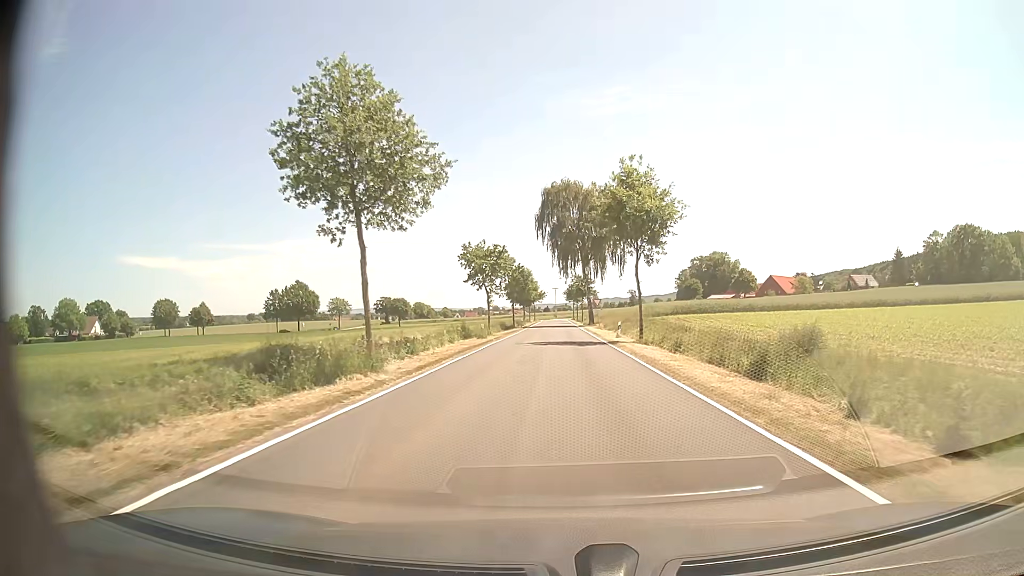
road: tertiary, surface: asphalt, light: Day
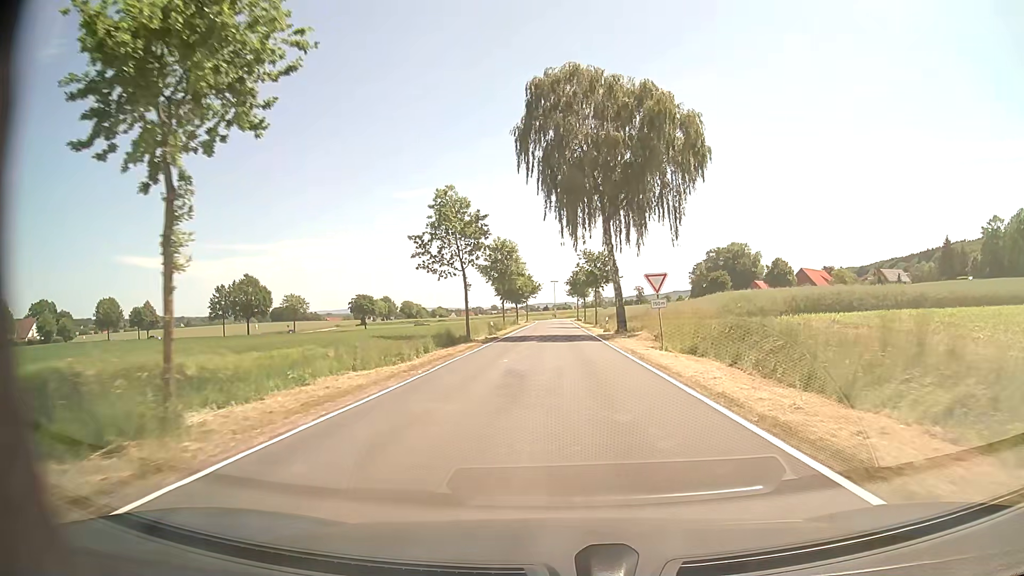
(+0.2, +38.1) m; 0°
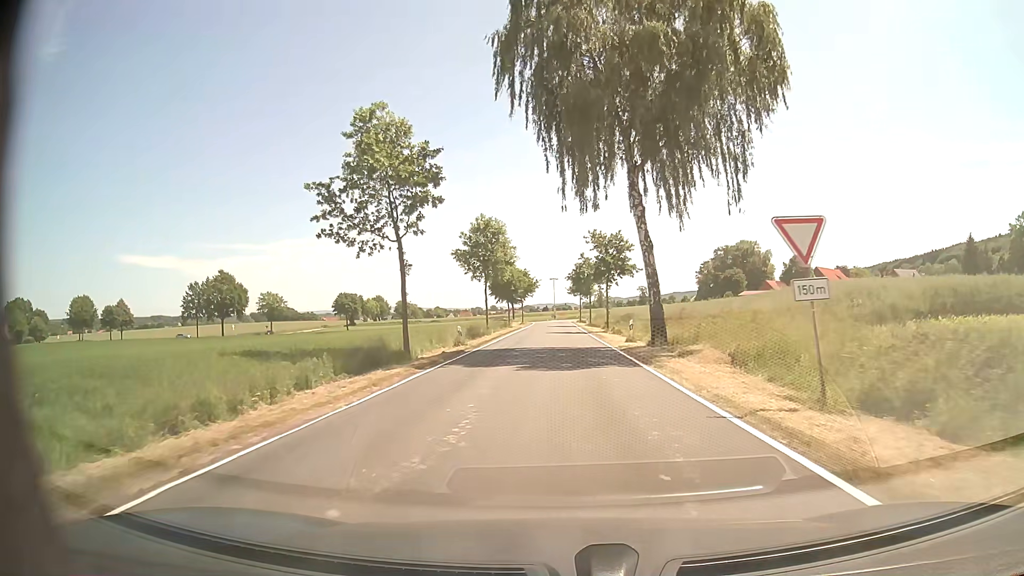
(0.0, +15.2) m; 0°
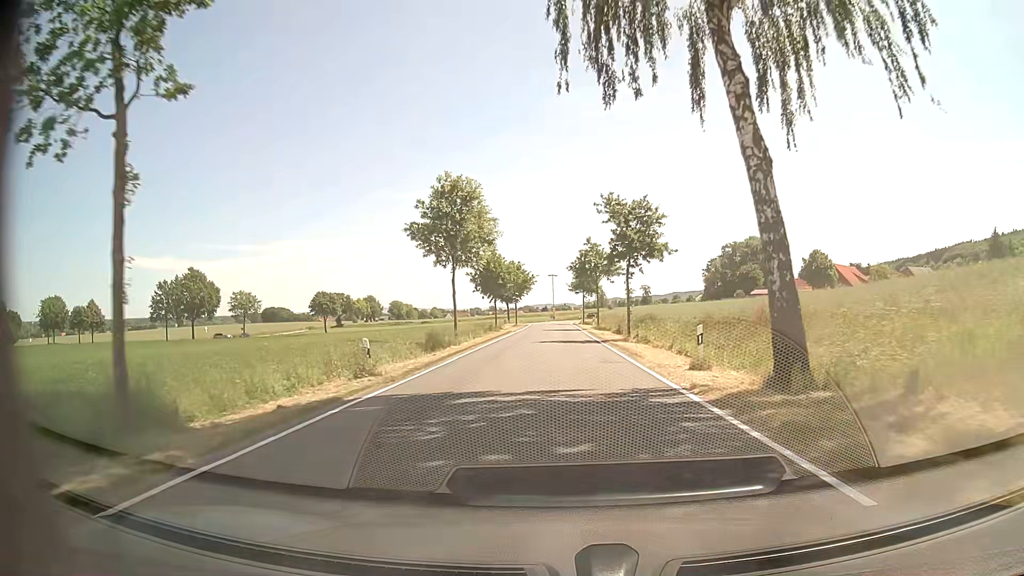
(0.0, +15.2) m; 0°
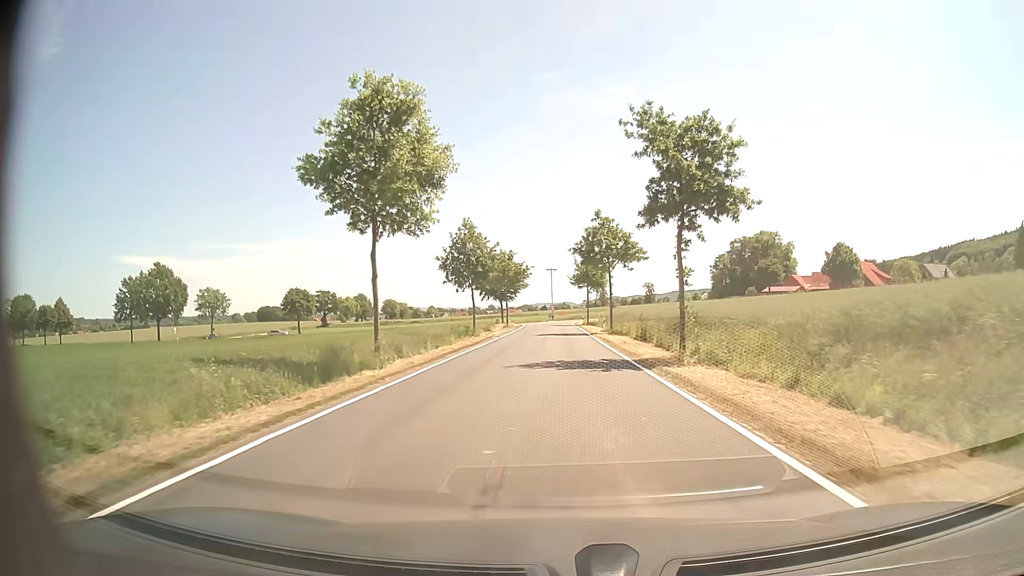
(0.0, +15.2) m; 0°
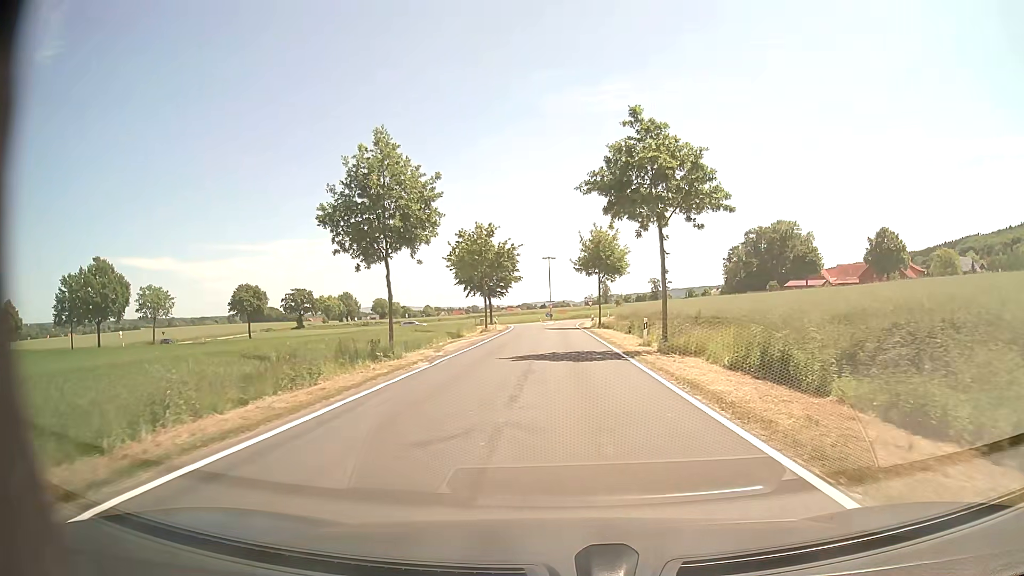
(-0.1, +22.3) m; 0°
(0, +10) (0, +20) (0, +30) (0, +40) (0, +50) (0, +60) (0, +70) (0, +80) (+2, +90) (+4, +100) m
